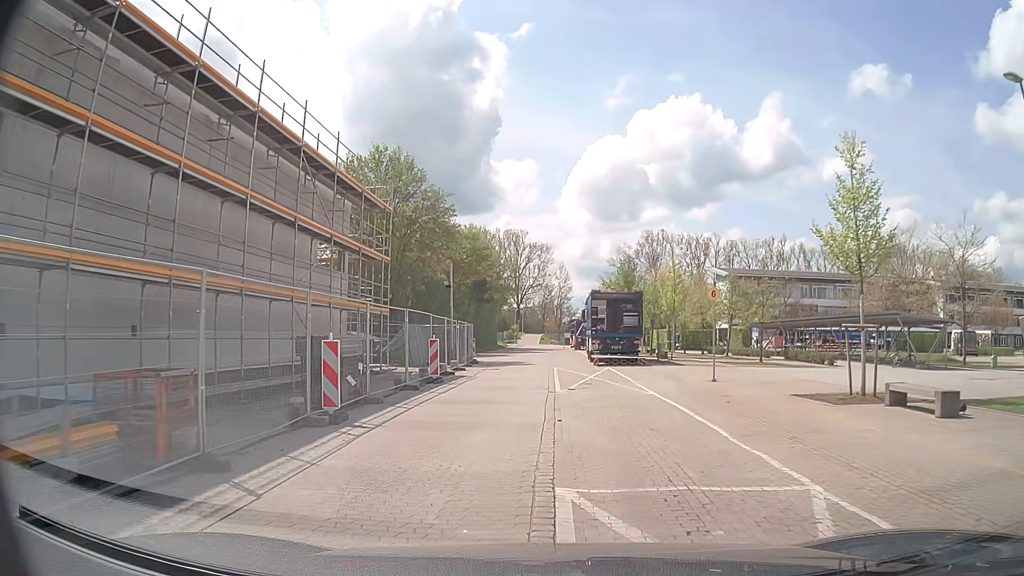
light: Day
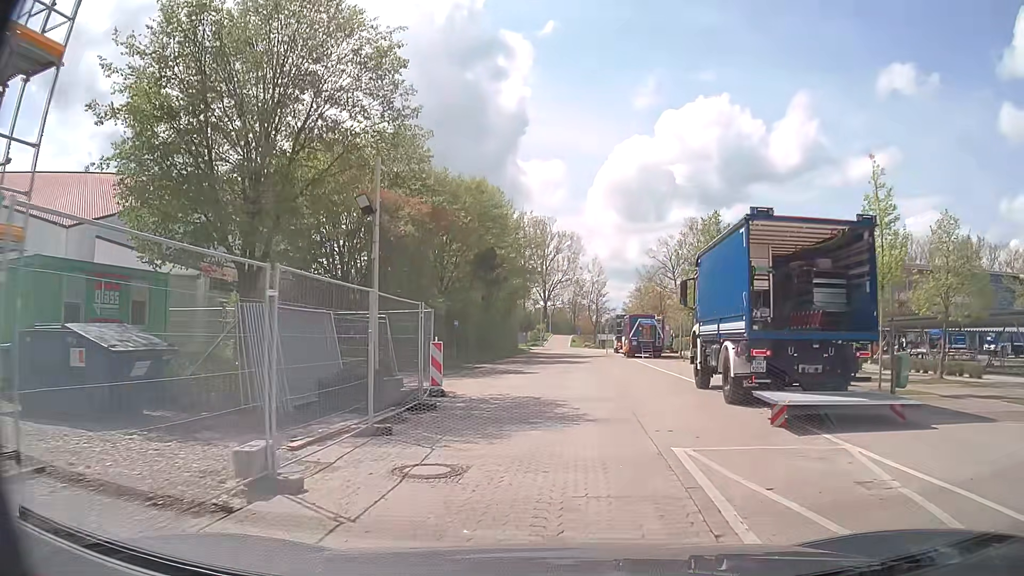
(-1.1, +21.6) m; -3°
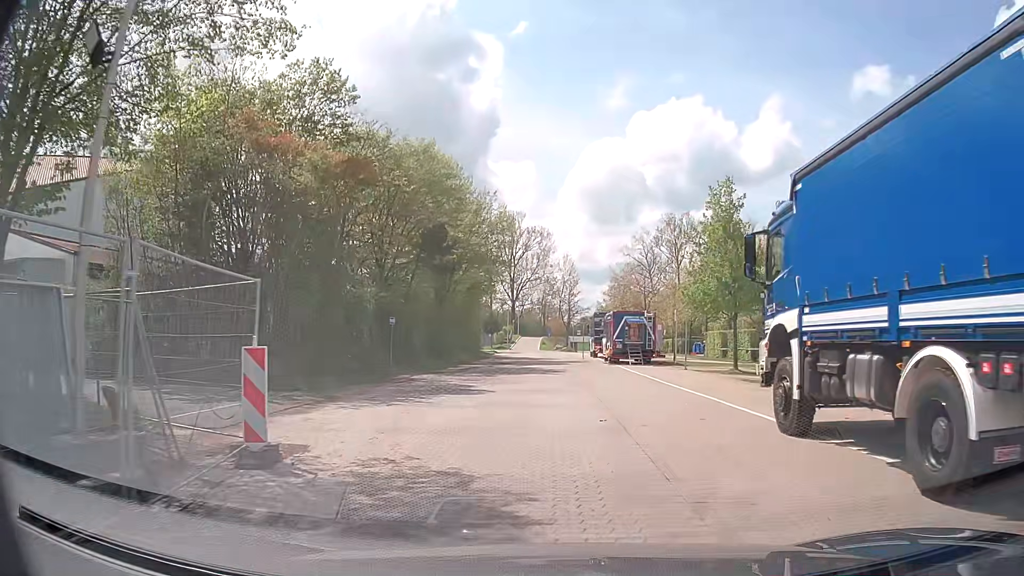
(+0.1, +8.8) m; +2°
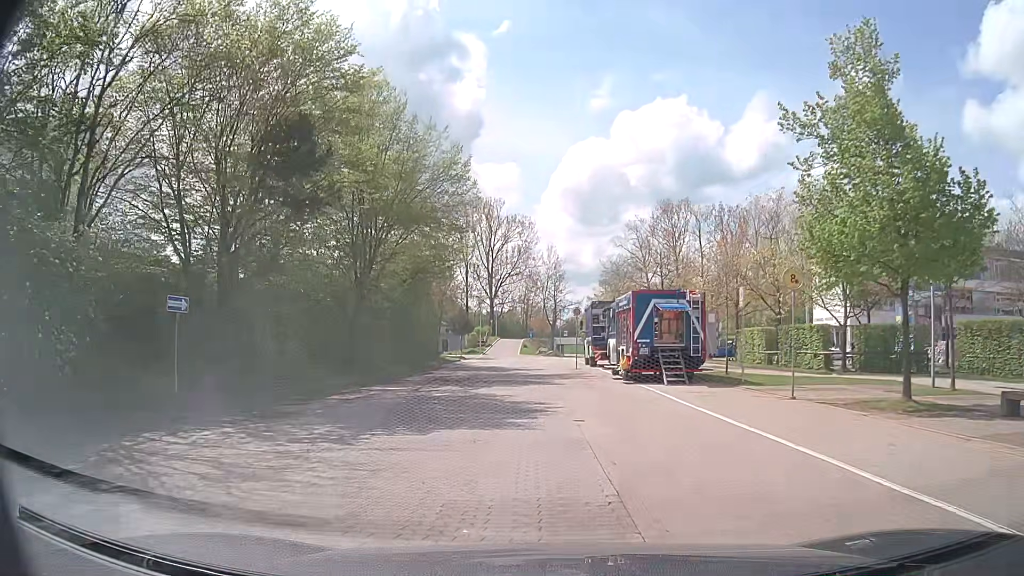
(+0.6, +16.2) m; +2°
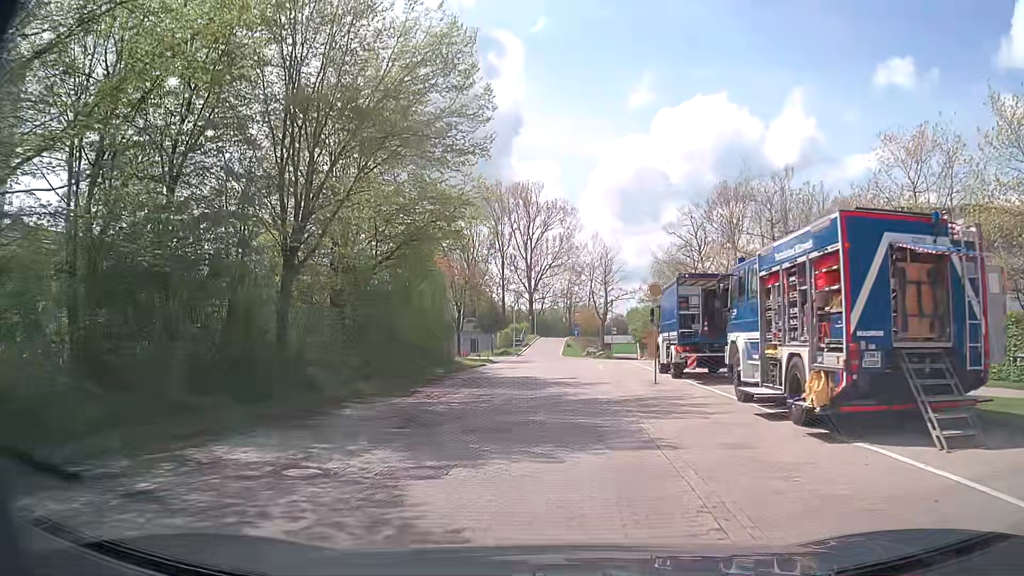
(-0.5, +13.6) m; -4°
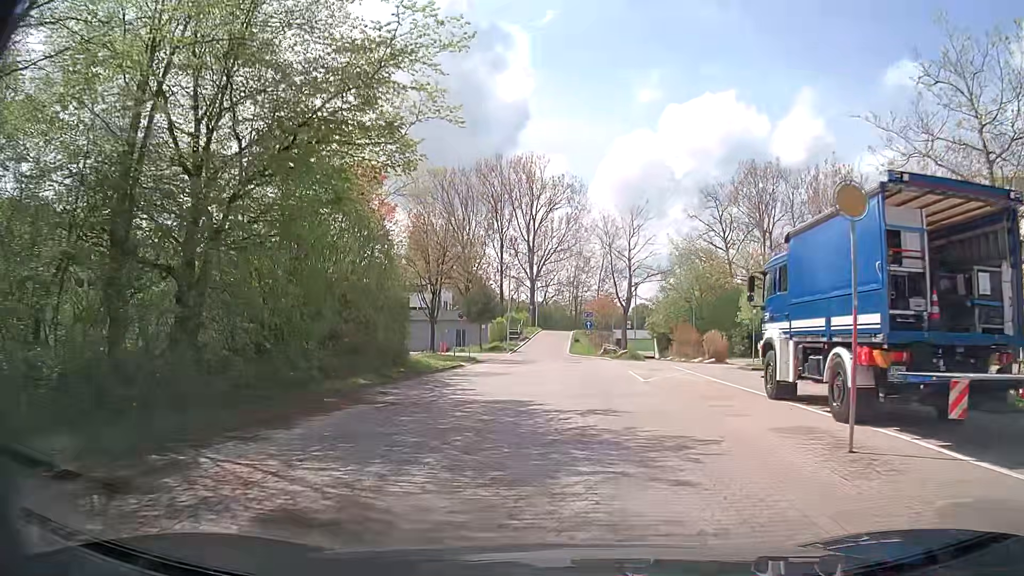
(0.0, +13.8) m; -1°
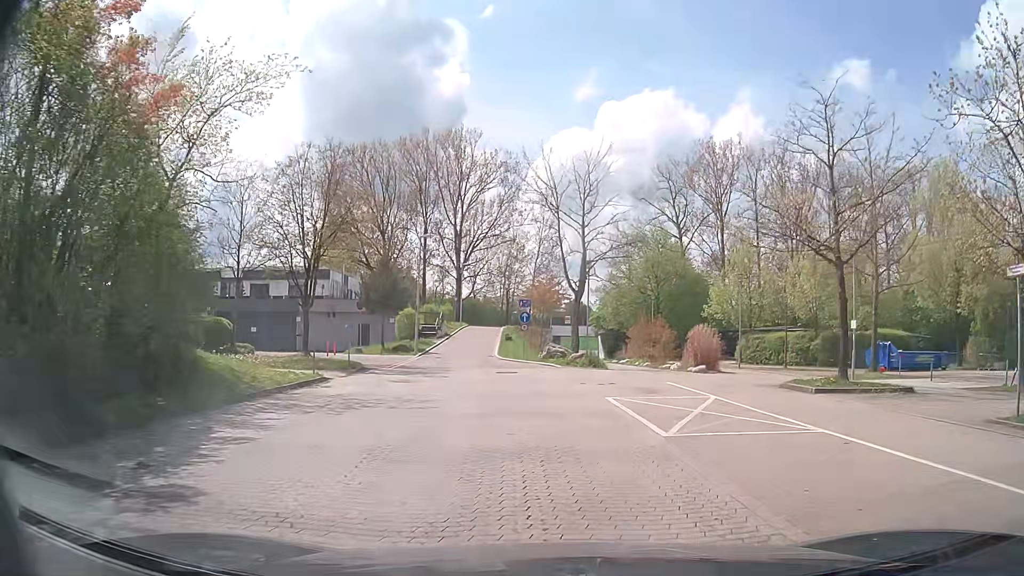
(+0.4, +11.9) m; +6°
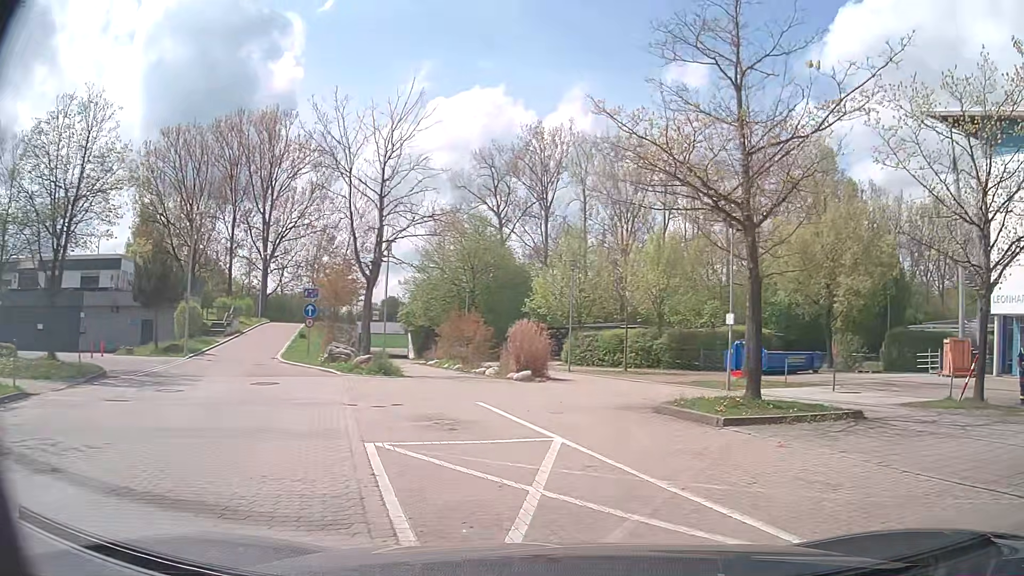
(+0.7, +6.1) m; +13°
